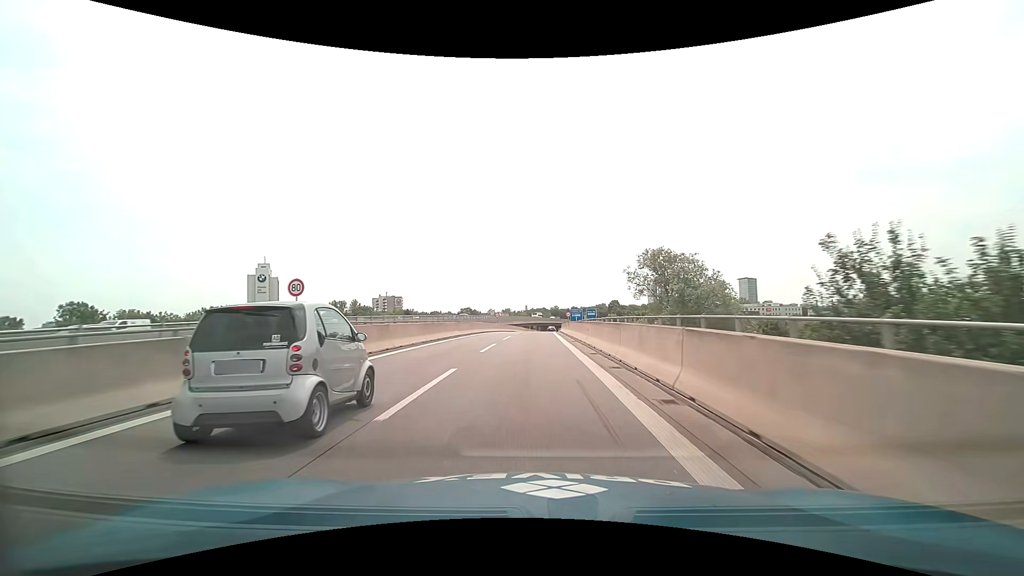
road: motorway_link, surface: asphalt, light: Day
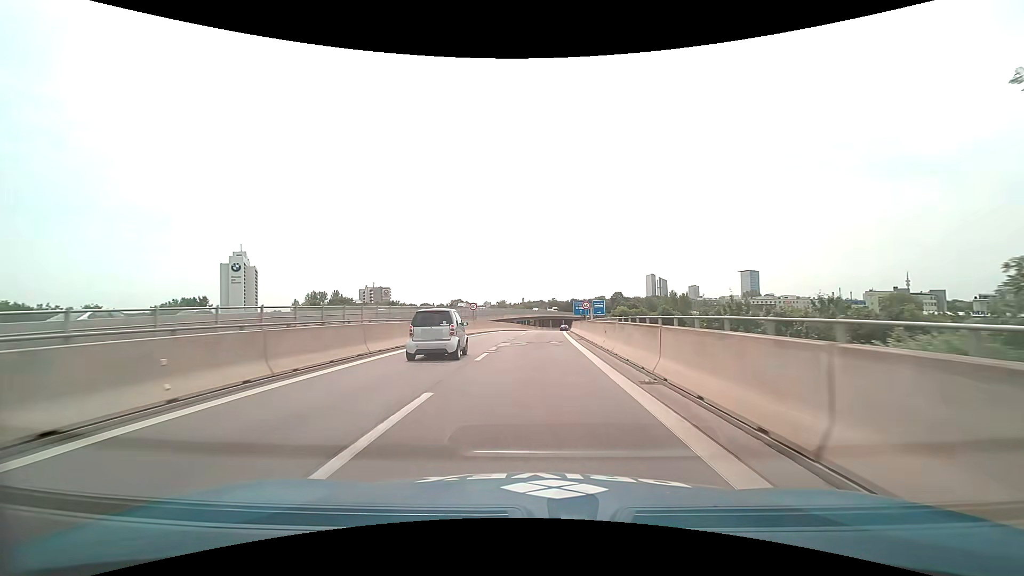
(0.0, +27.9) m; 0°
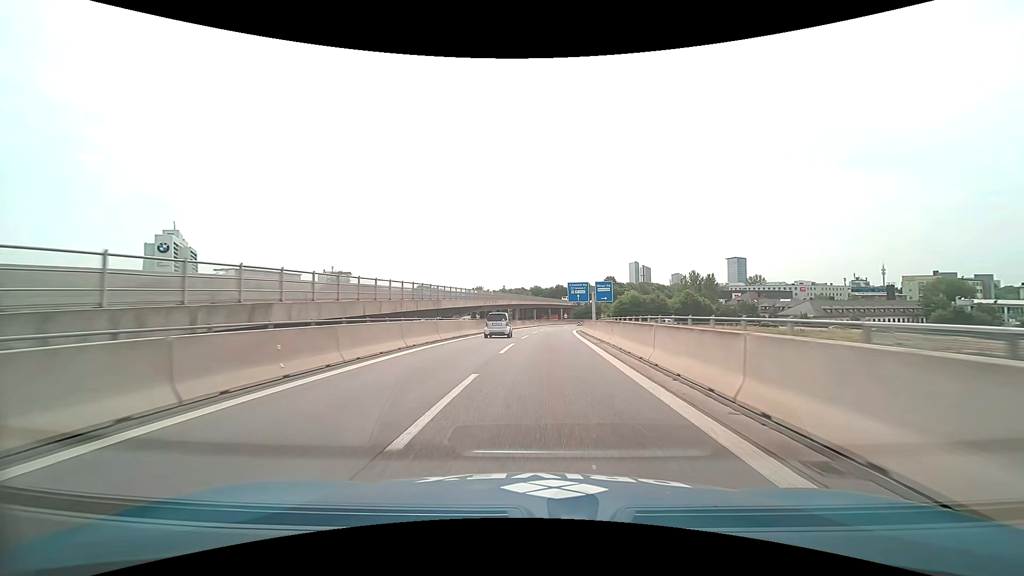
(+0.7, +45.4) m; +2°
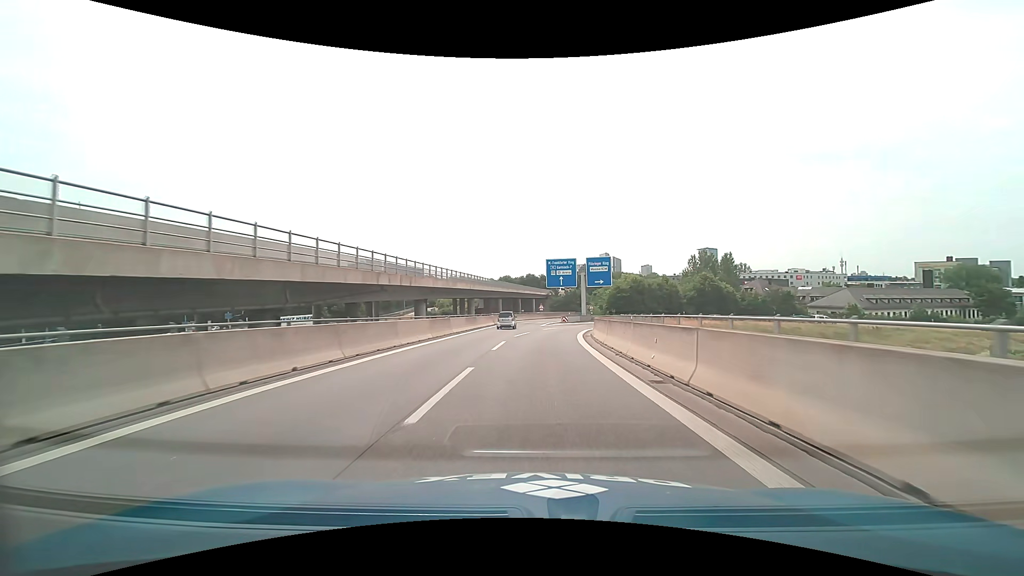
(+1.1, +34.8) m; +3°
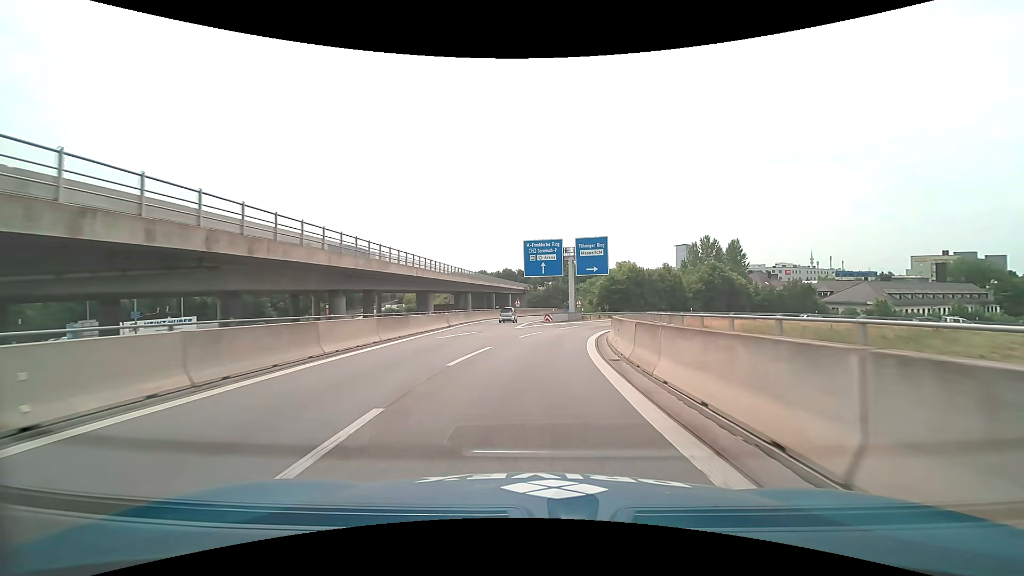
(+0.4, +17.1) m; +3°
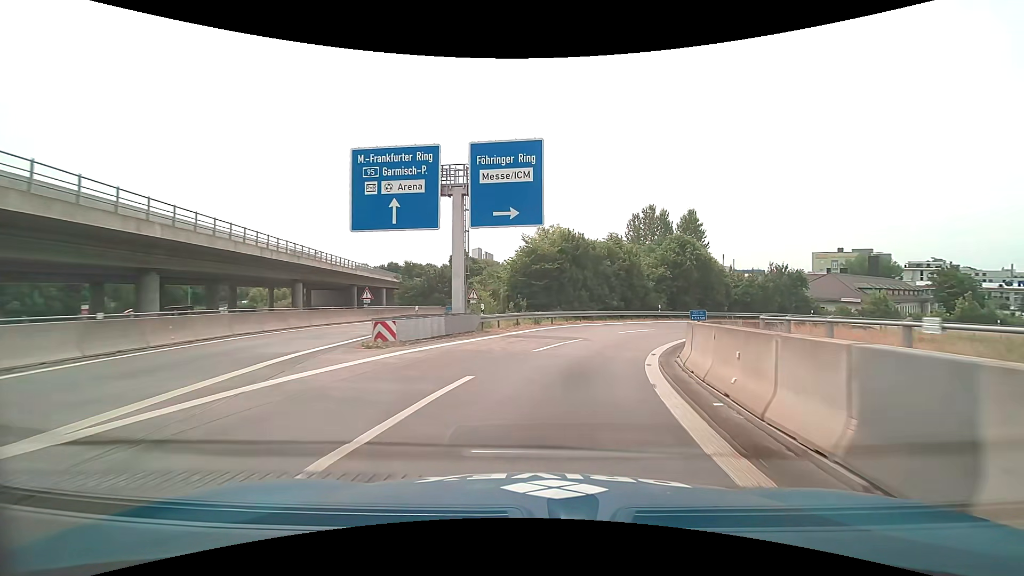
(+2.5, +32.6) m; +11°
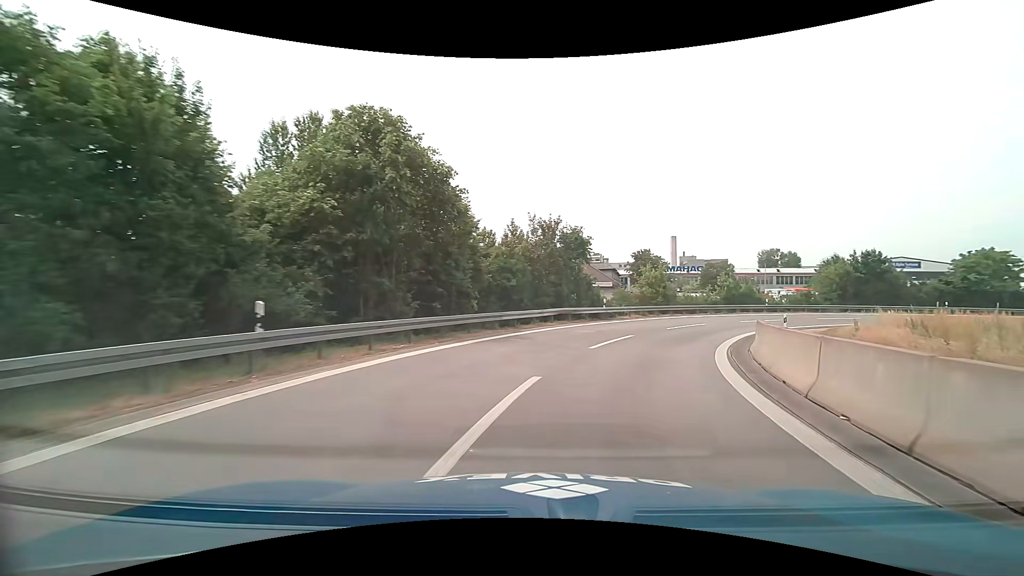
(+9.2, +33.7) m; +33°
